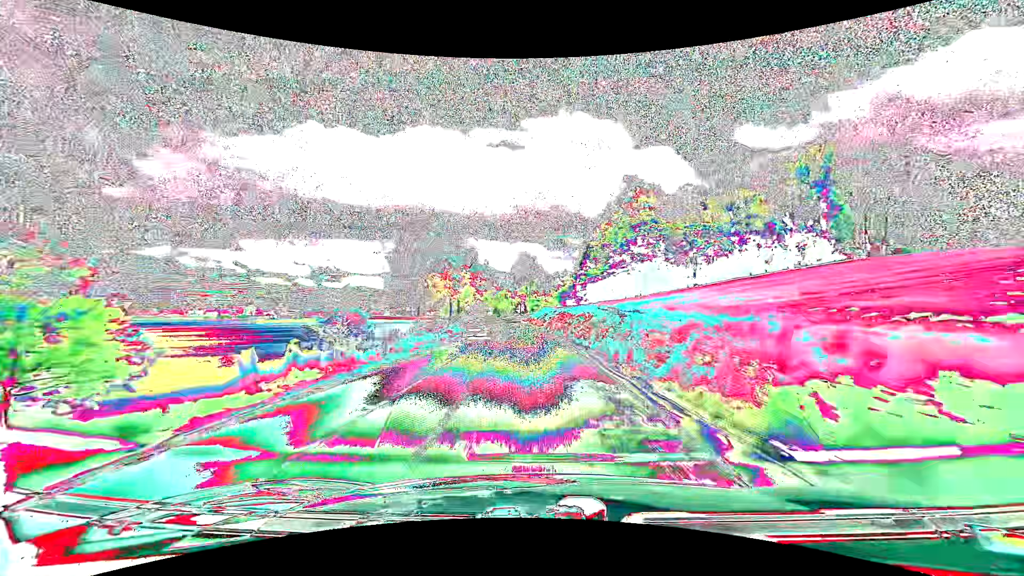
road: secondary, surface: asphalt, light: Day
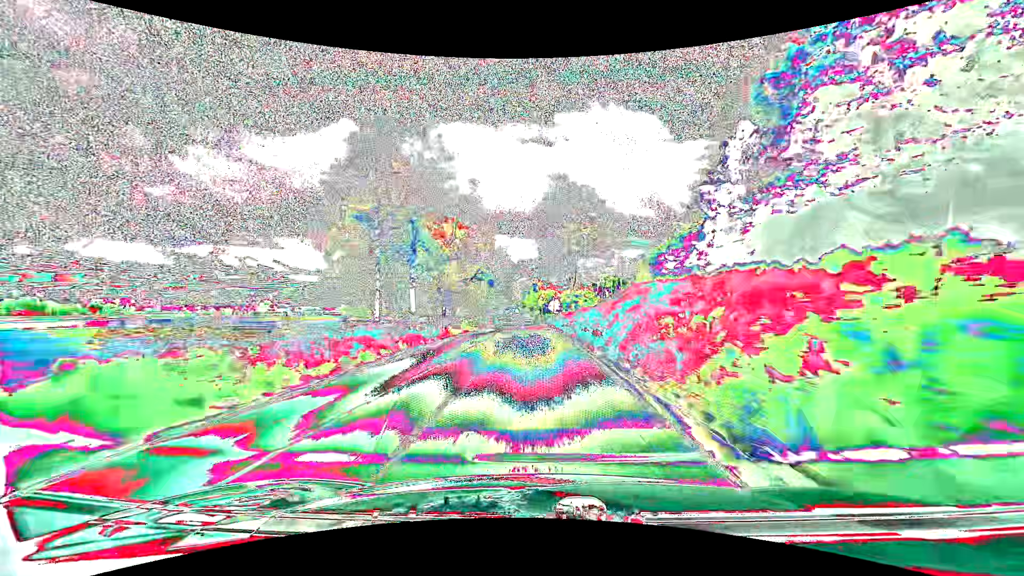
(-1.9, +57.2) m; -4°
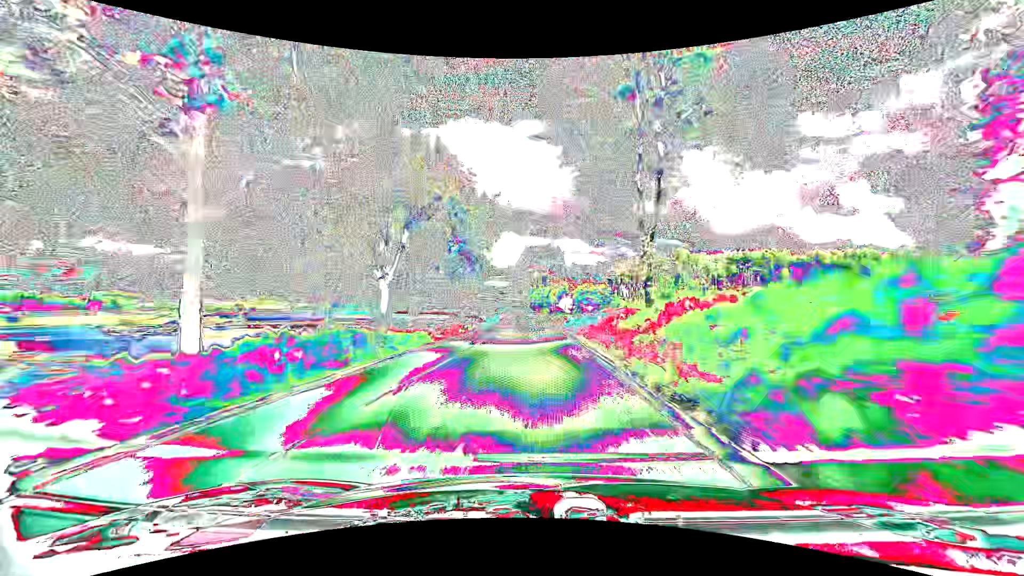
(-0.3, +28.8) m; -1°
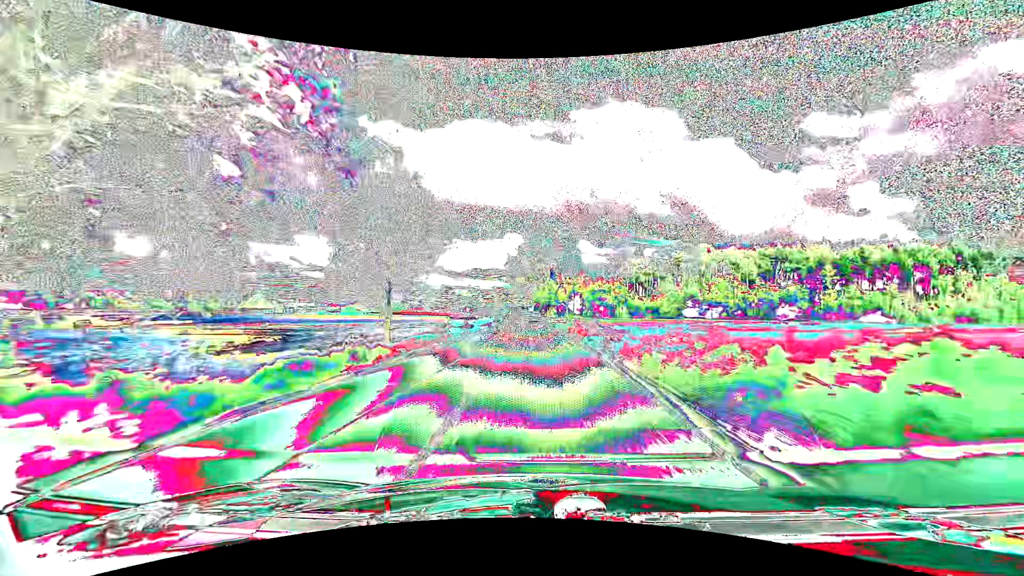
(-0.1, +28.5) m; -1°
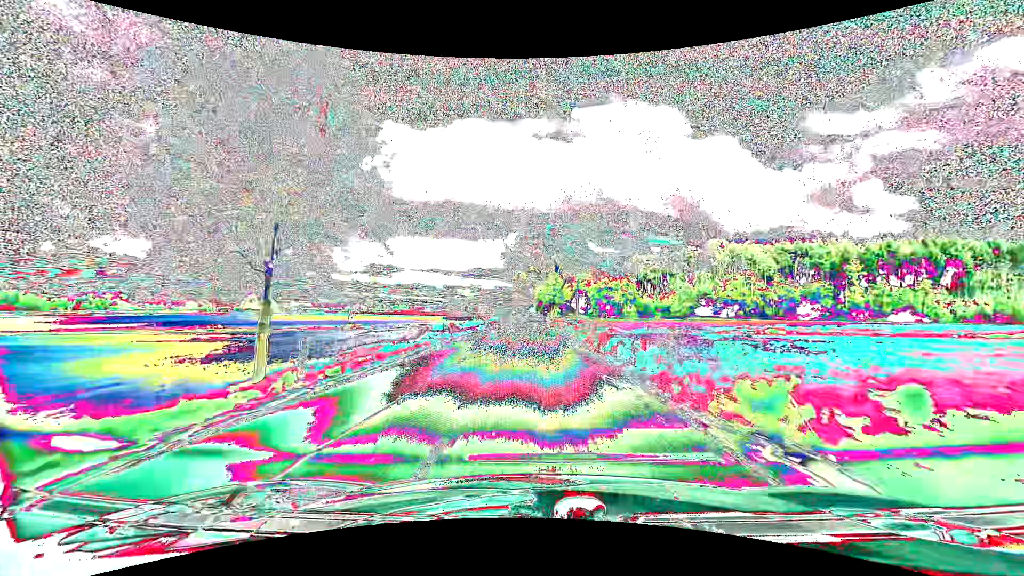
(0.0, +14.2) m; 0°
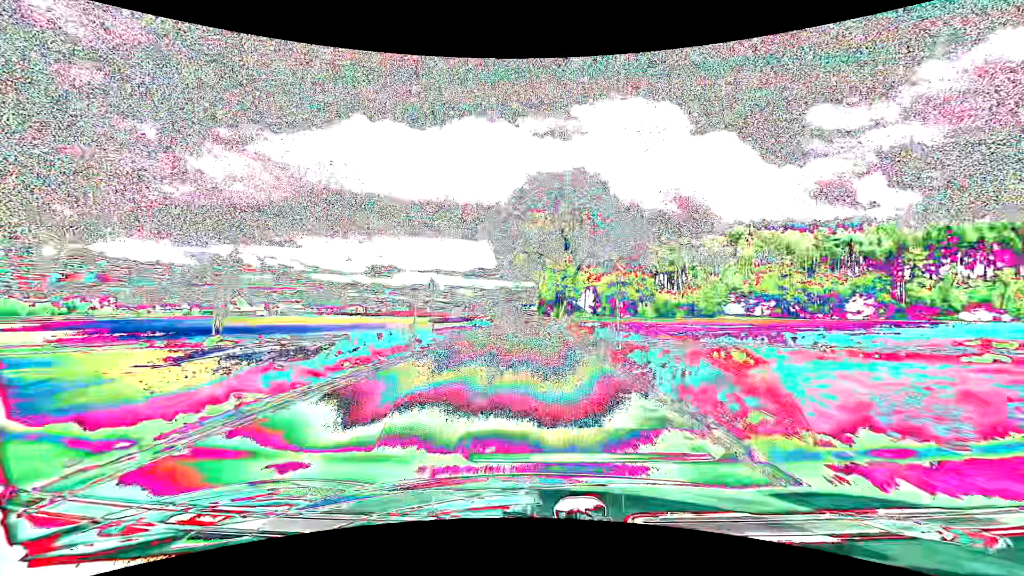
(-0.1, +28.3) m; 0°
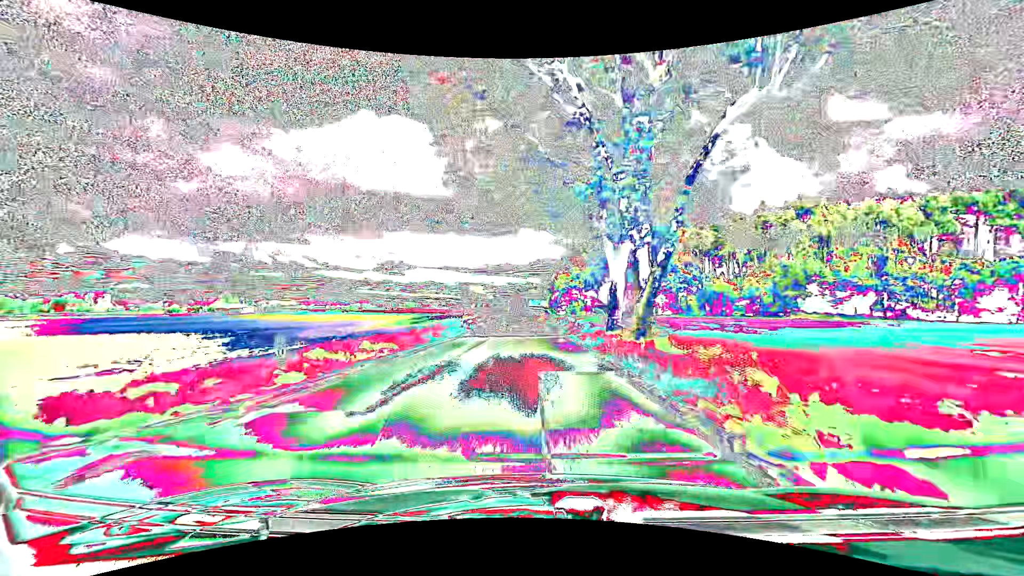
(-0.3, +41.8) m; -1°
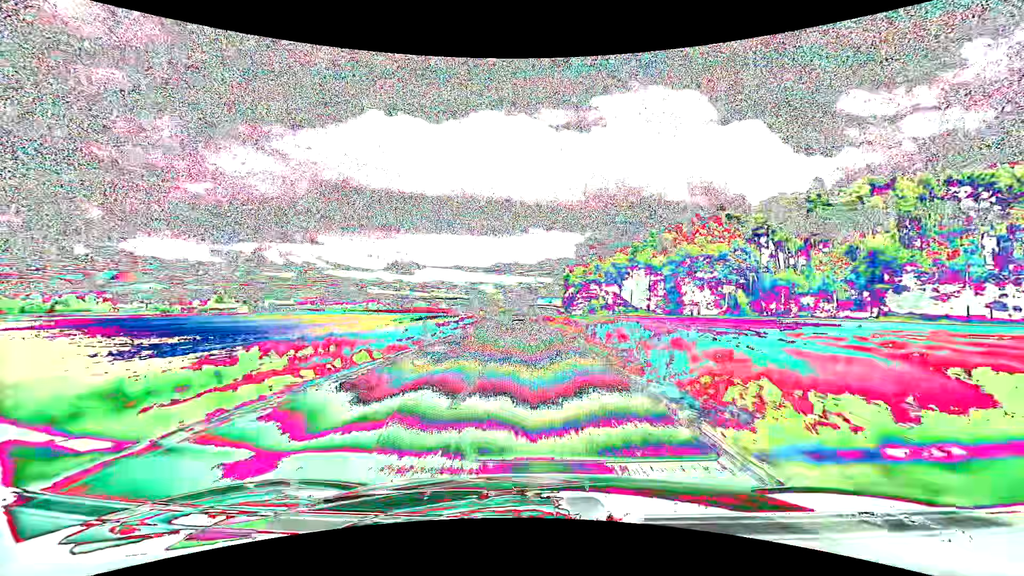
(-0.3, +27.2) m; -1°
(0, +10) (0, +20) (0, +30) (0, +40) (-1, +50) (-2, +60) (-3, +70) (-4, +80) (-5, +90) (-6, +100) m
